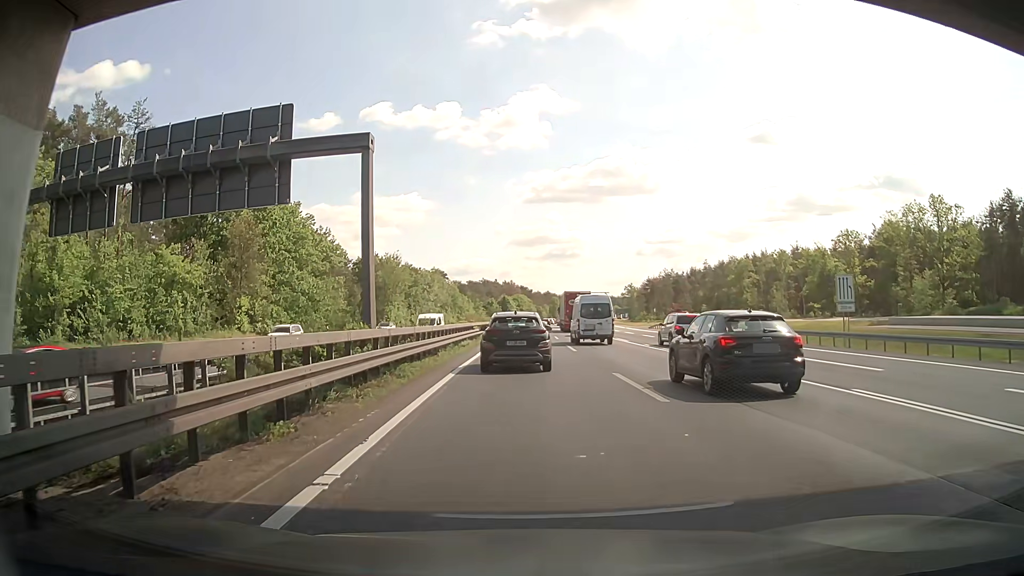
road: motorway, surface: asphalt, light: Day
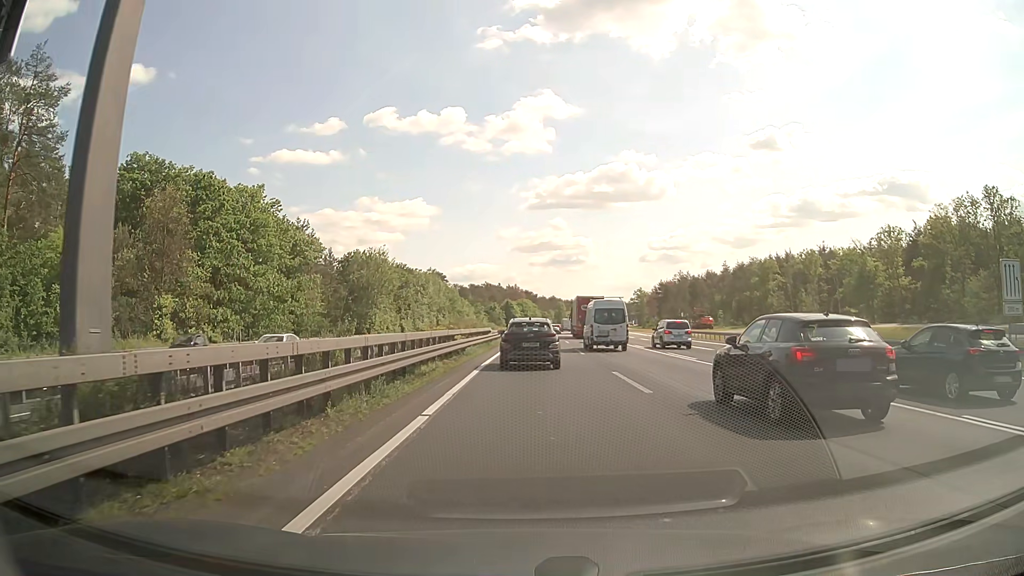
(0.0, +15.6) m; 0°
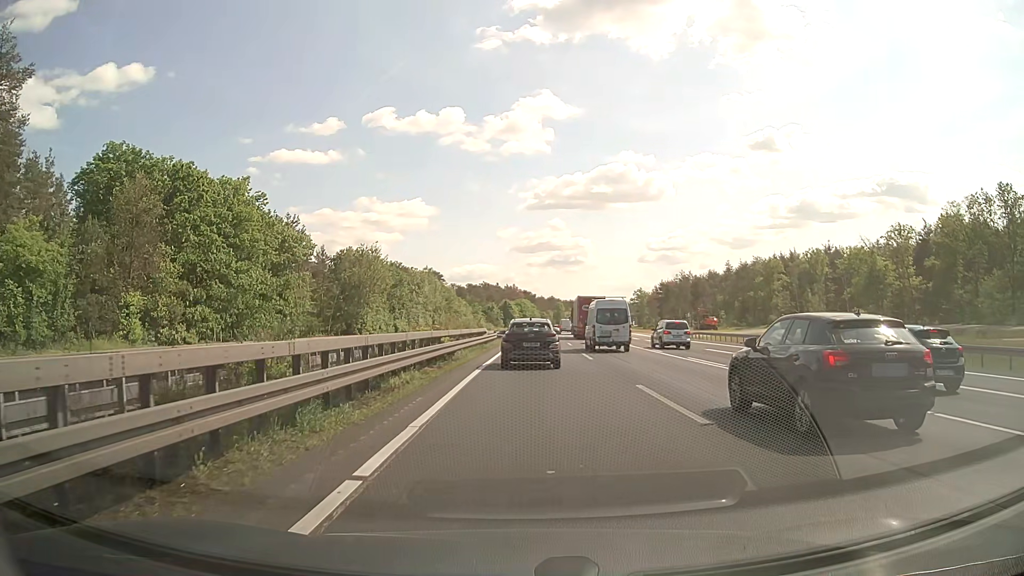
(0.0, +4.3) m; +1°
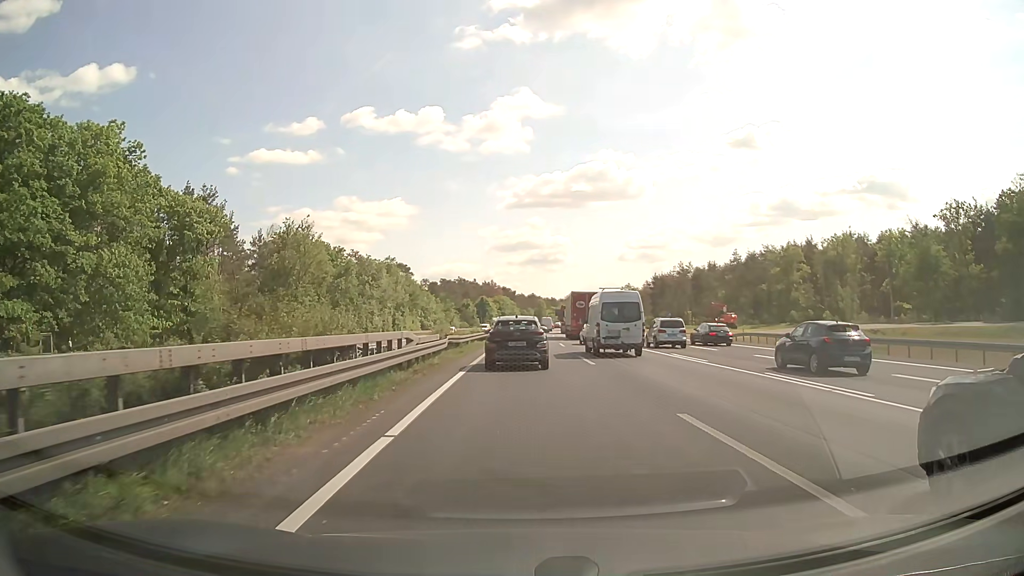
(+0.3, +23.3) m; +2°
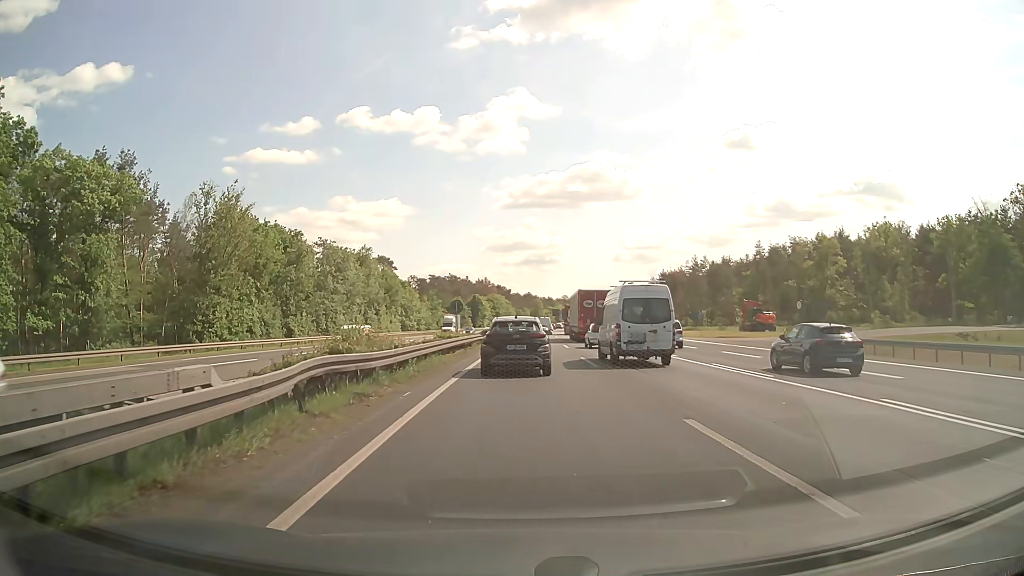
(0.0, +18.5) m; 0°
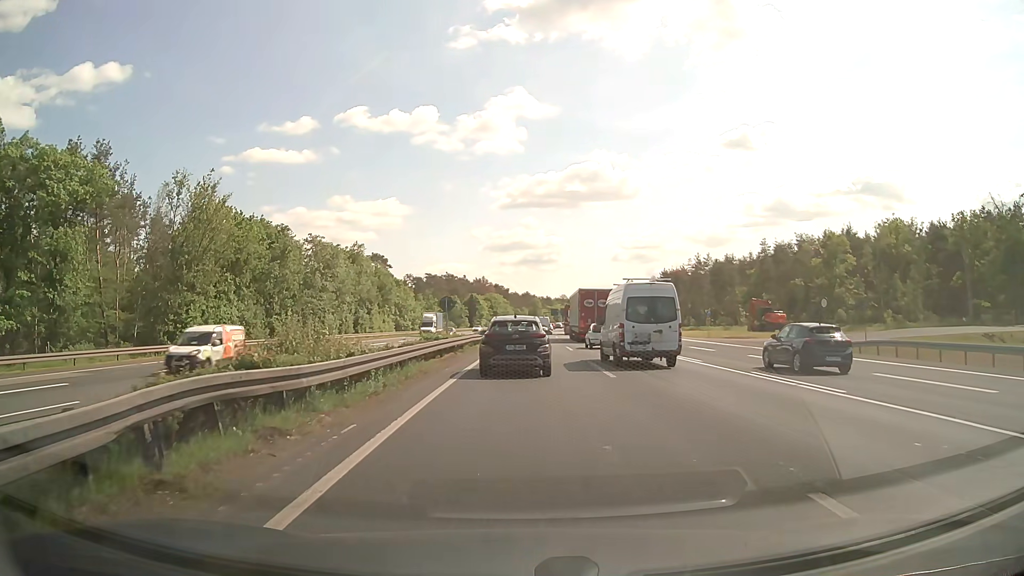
(0.0, +4.3) m; 0°
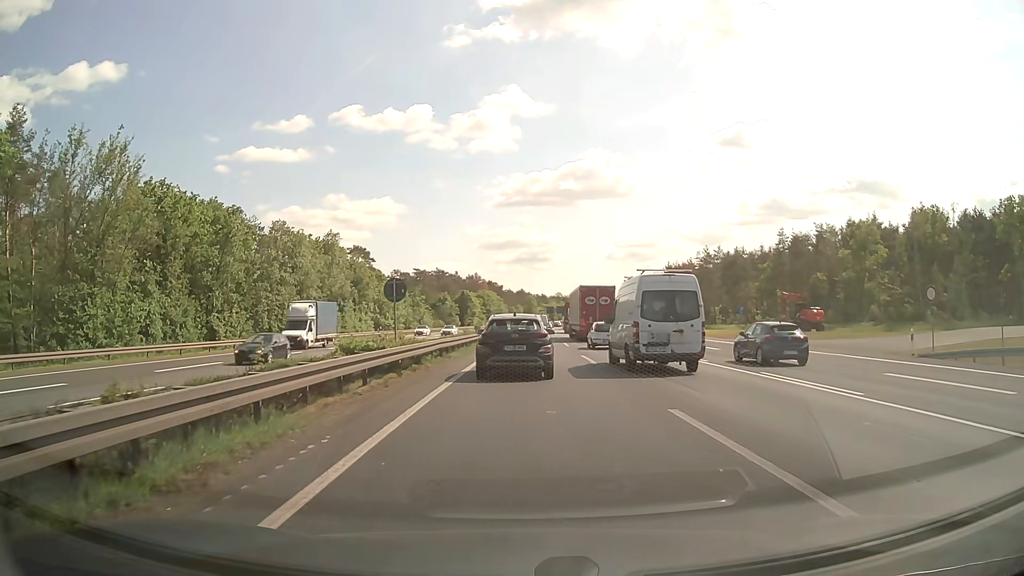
(0.0, +12.7) m; 0°
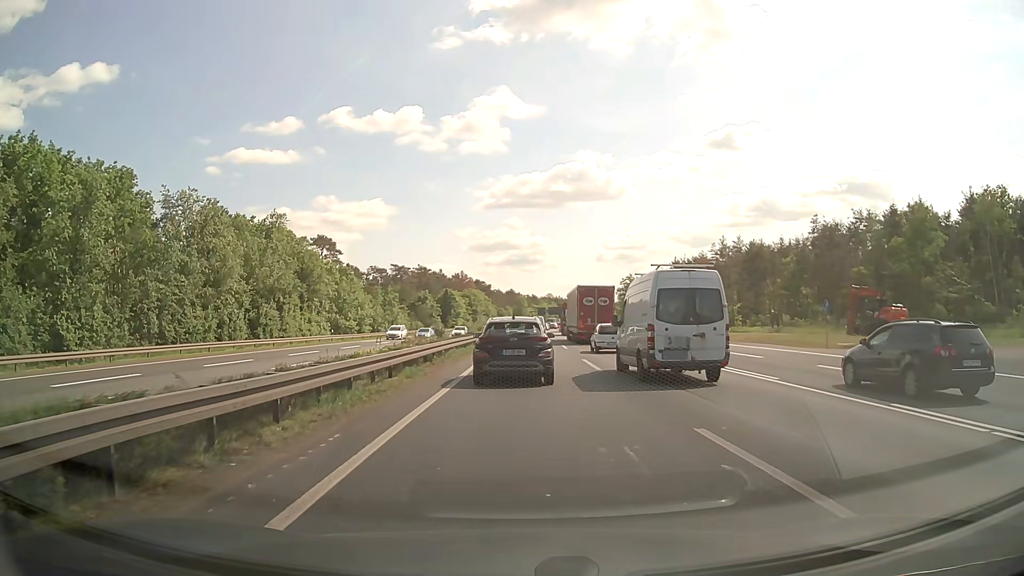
(+0.2, +19.5) m; +1°
(0, +10) (0, +20) (0, +30) (0, +40) (0, +50) (+1, +60) (+1, +70) (+1, +80) (+2, +90) (+2, +100) m
